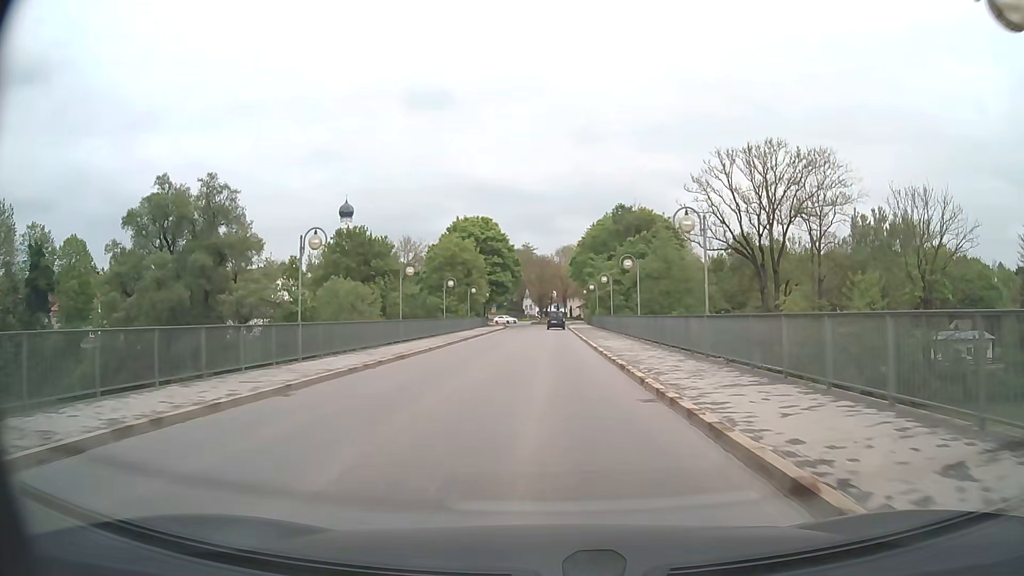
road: tertiary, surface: asphalt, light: Day
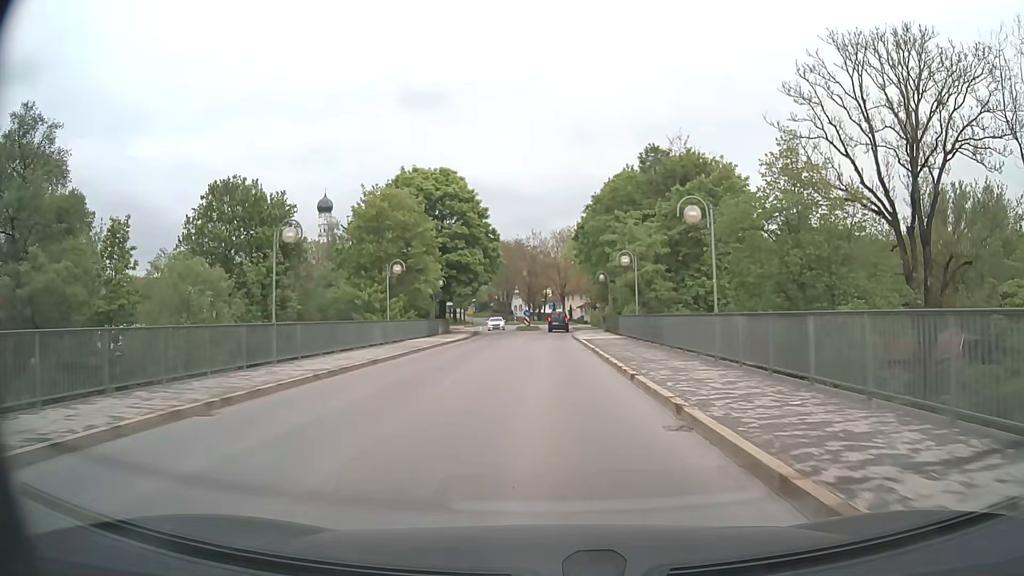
(+0.1, +31.5) m; 0°
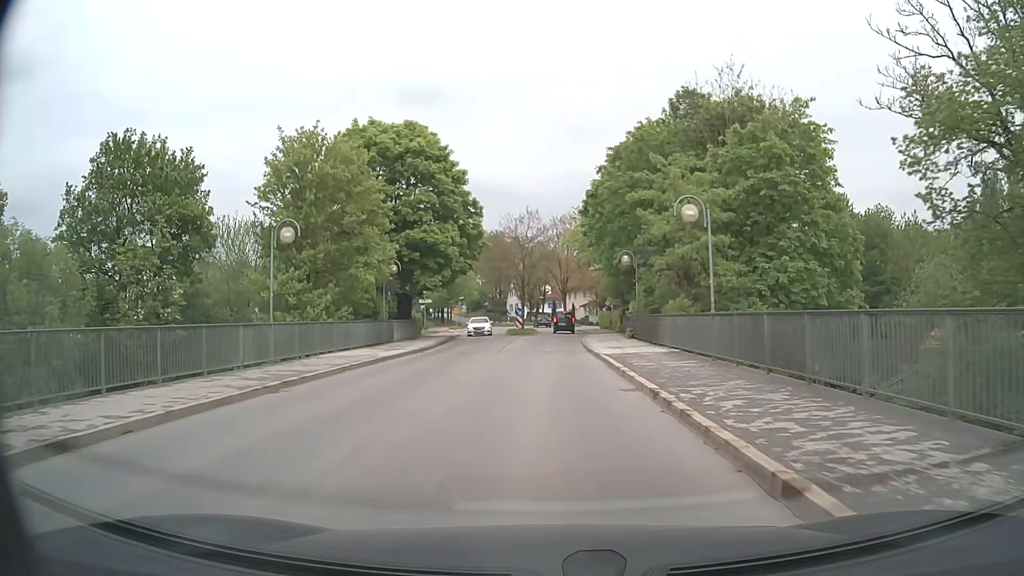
(0.0, +14.9) m; 0°
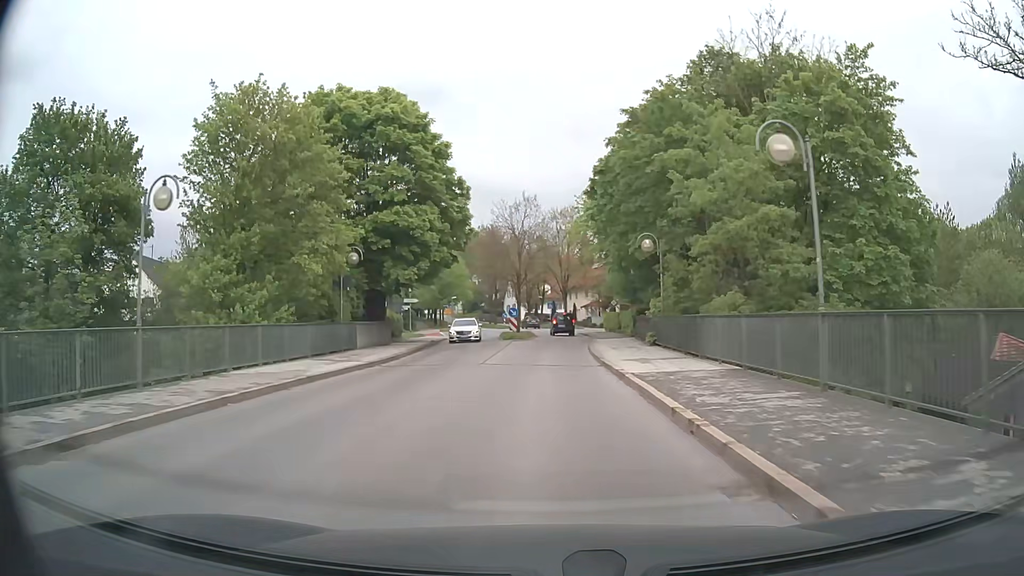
(0.0, +7.1) m; 0°
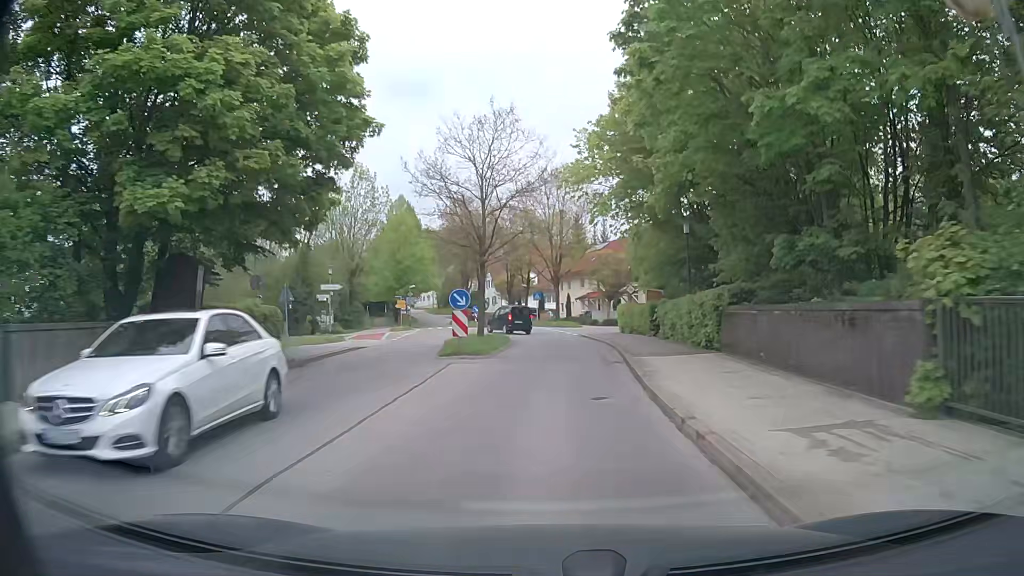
(+0.1, +20.8) m; +1°
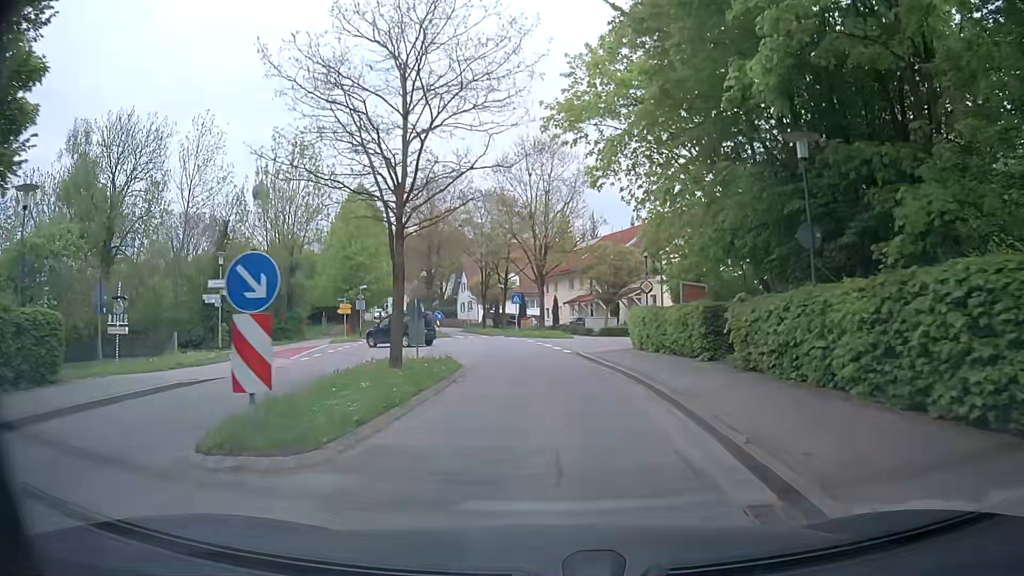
(+0.2, +13.2) m; +1°
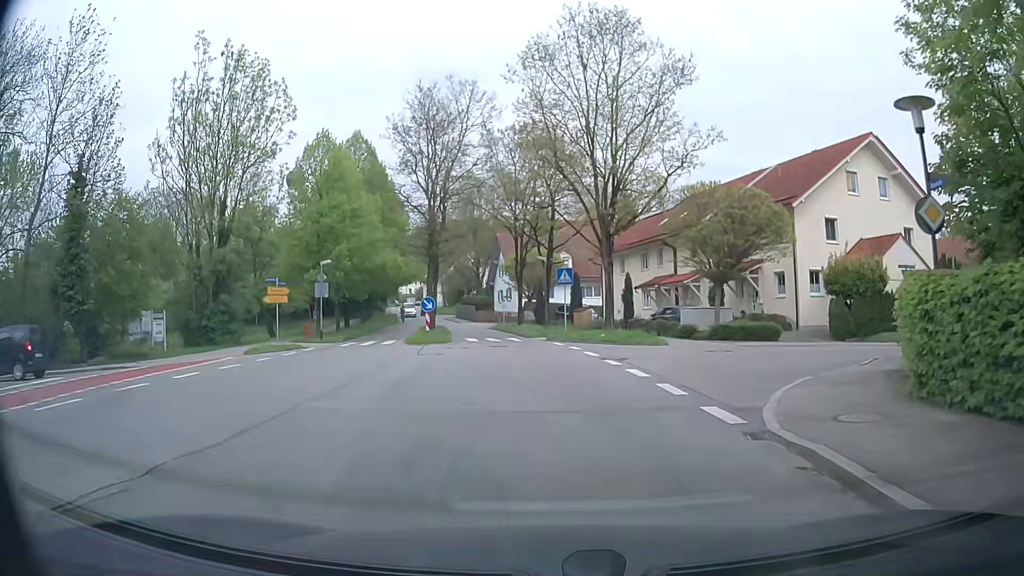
(-0.5, +20.4) m; -5°
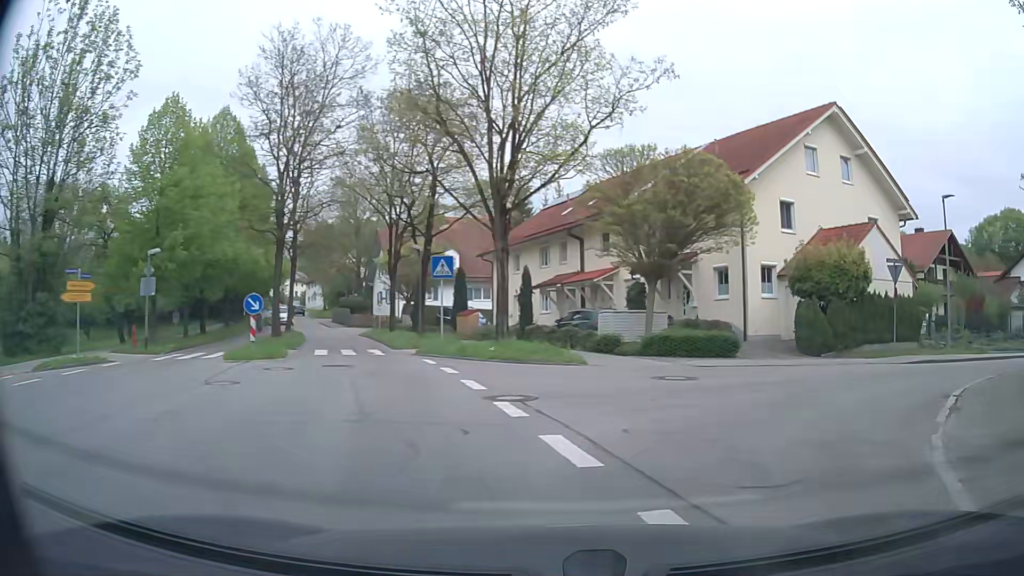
(+0.5, +7.9) m; +9°
(+3, +9) (+11, +15) (+20, +19) (+29, +22) (+39, +26) (+48, +30) (+56, +35) (+64, +42) (+71, +49) (+78, +56) m
